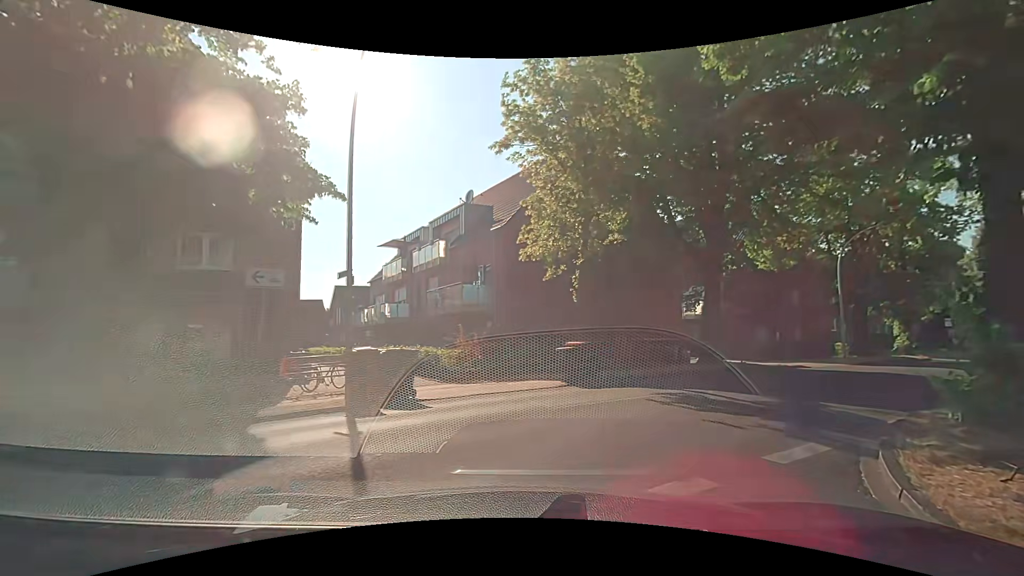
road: residential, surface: asphalt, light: Day
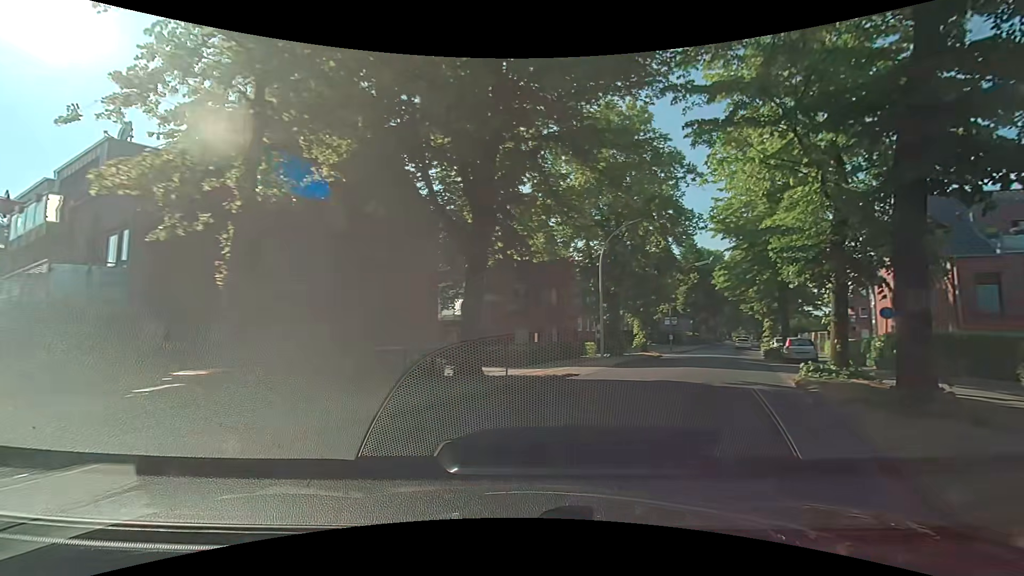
(+1.5, +7.4) m; +24°
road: secondary
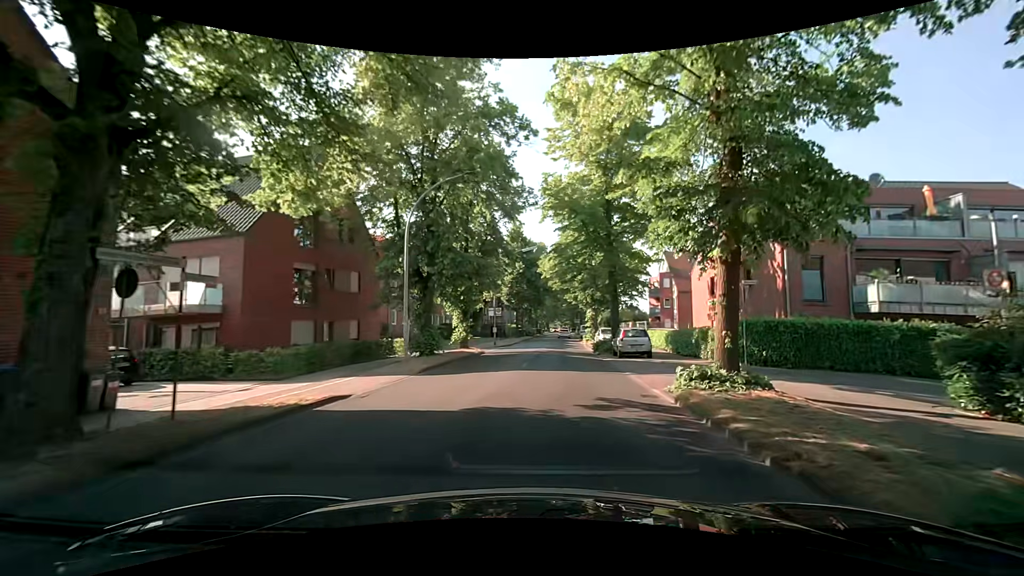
(+1.6, +7.4) m; +21°
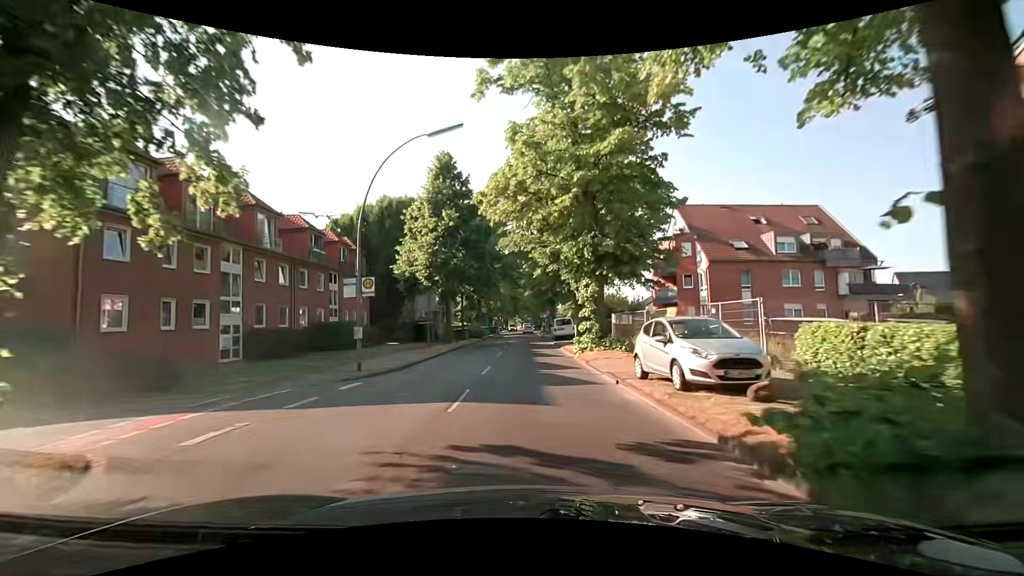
(+2.0, +28.2) m; +5°
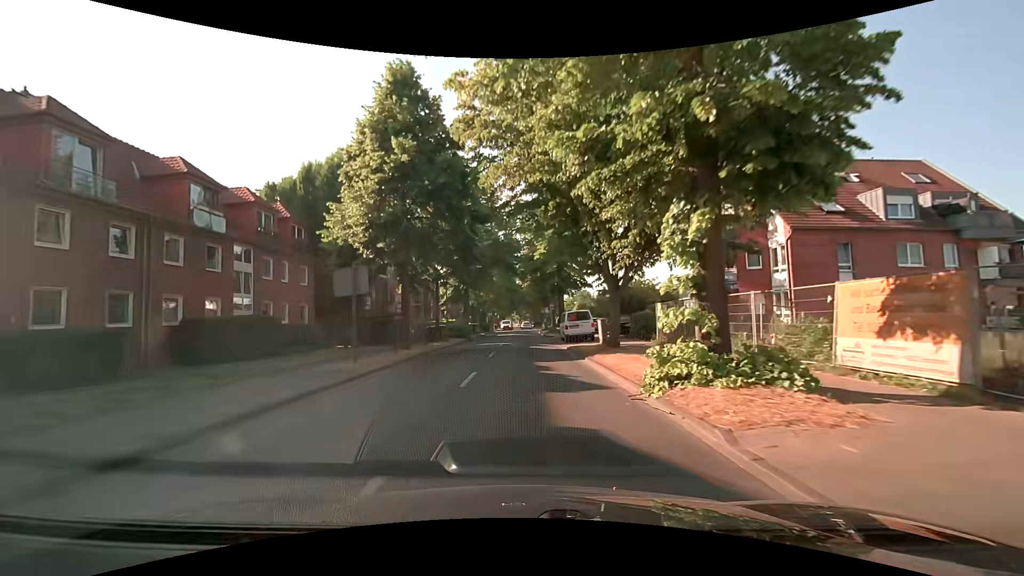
(-0.2, +13.5) m; -1°
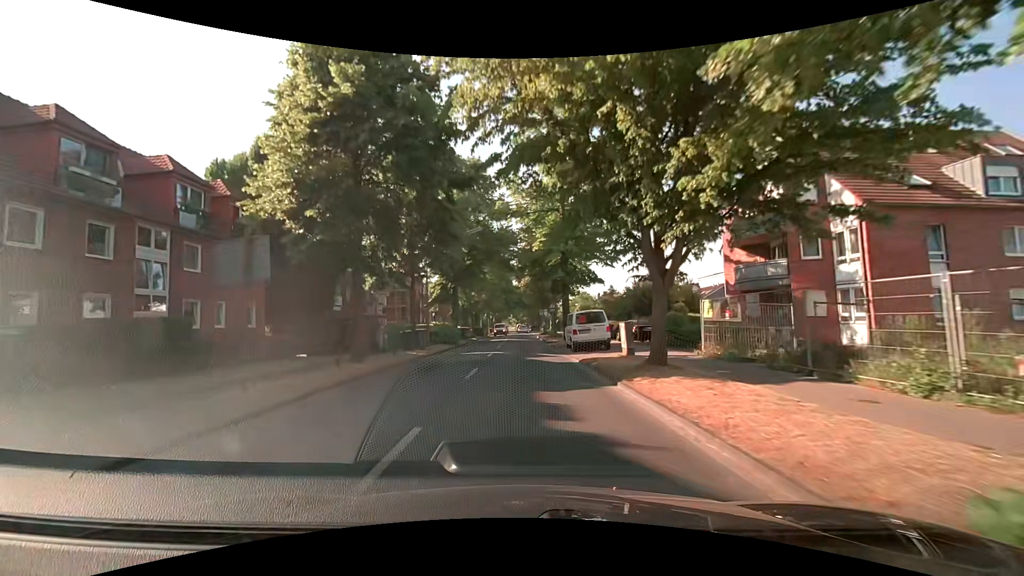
(0.0, +6.9) m; 0°
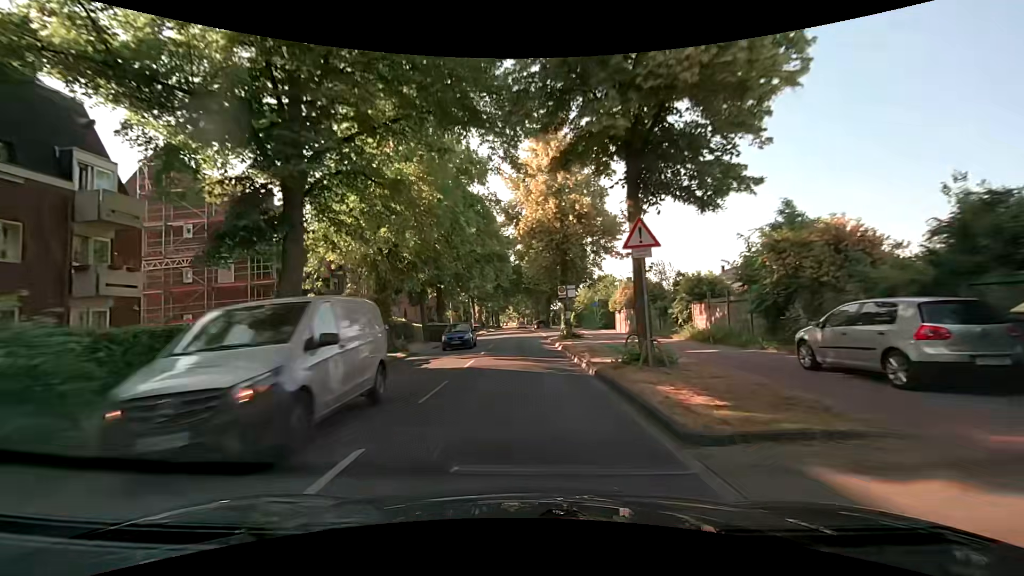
(+0.1, +34.6) m; 0°
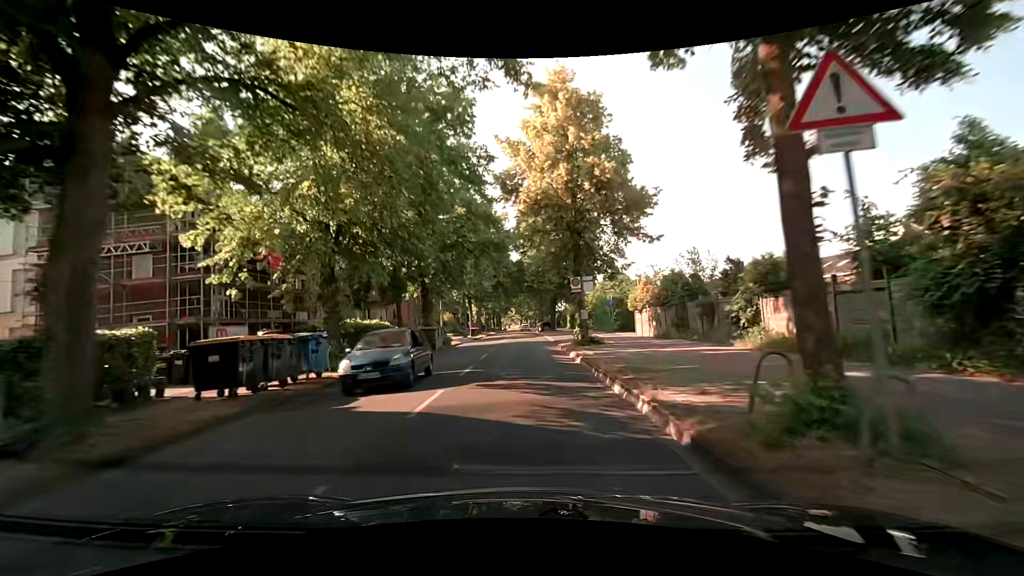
(-0.1, +7.1) m; -1°
(0, +10) (0, +20) (0, +30) (0, +40) (0, +50) (0, +60) (0, +70) (0, +80) (+1, +90) (+1, +100) m
